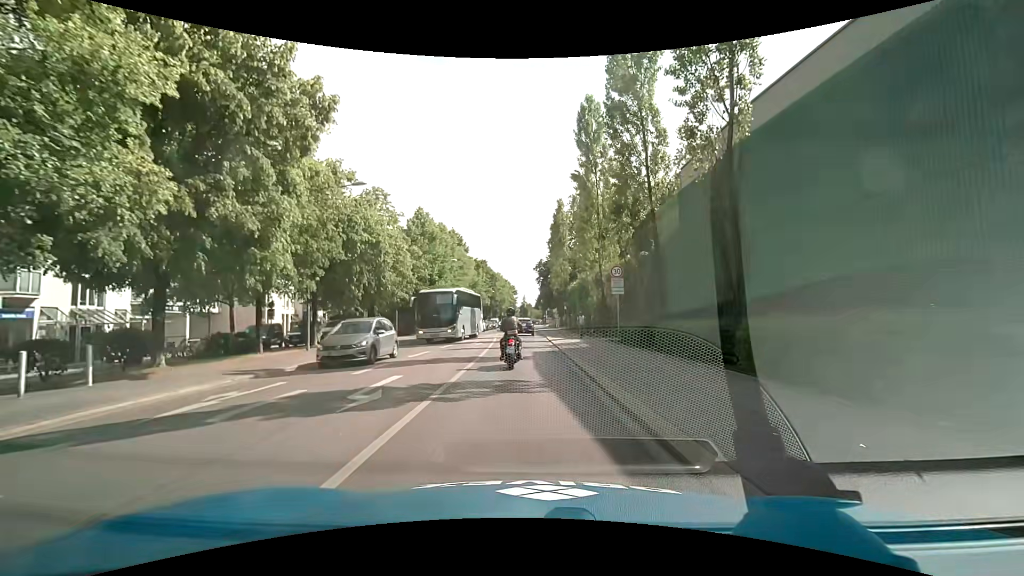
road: secondary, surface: asphalt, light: Day
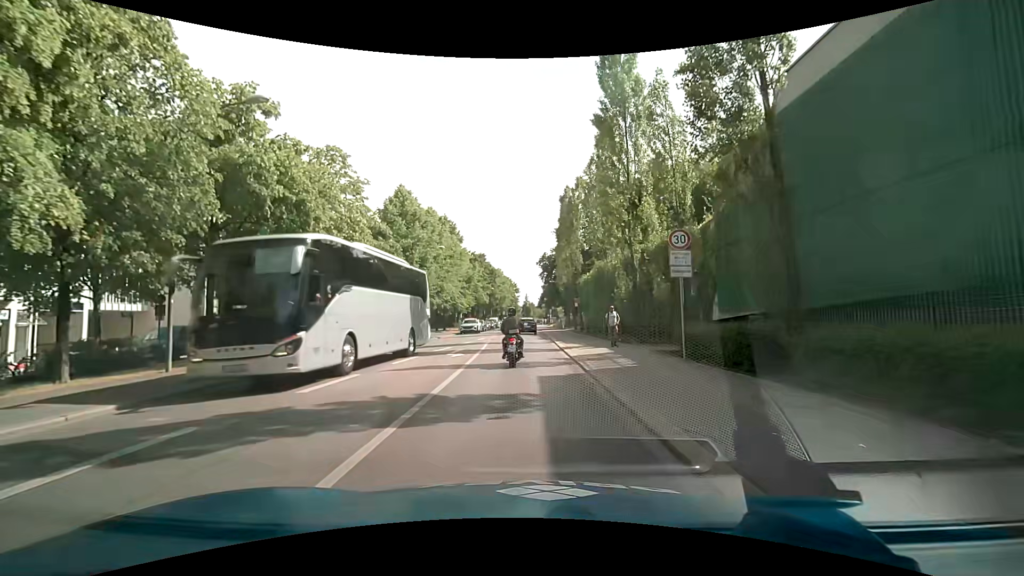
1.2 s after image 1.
(0.0, +9.5) m; 0°
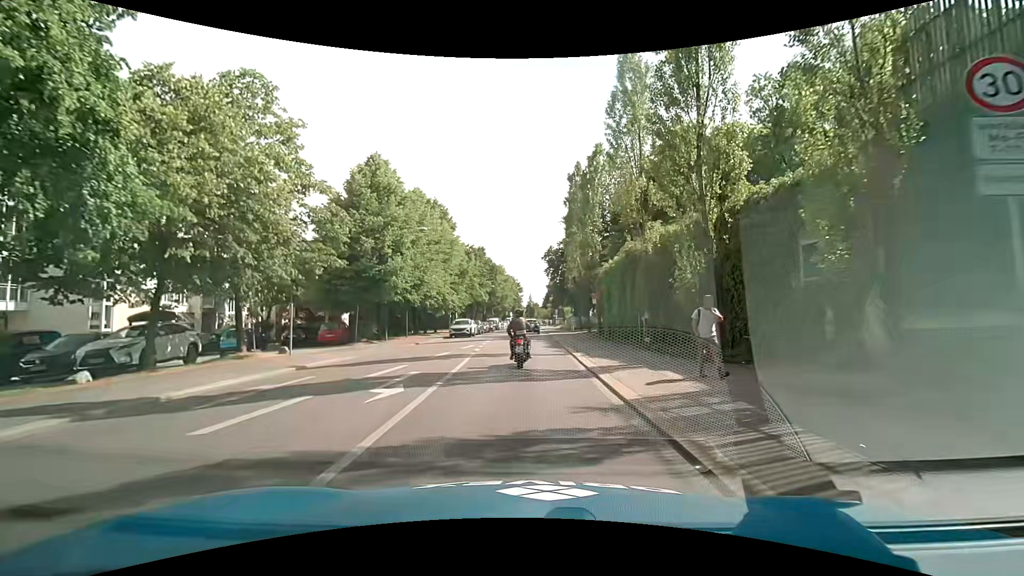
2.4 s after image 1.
(-0.1, +9.5) m; -2°
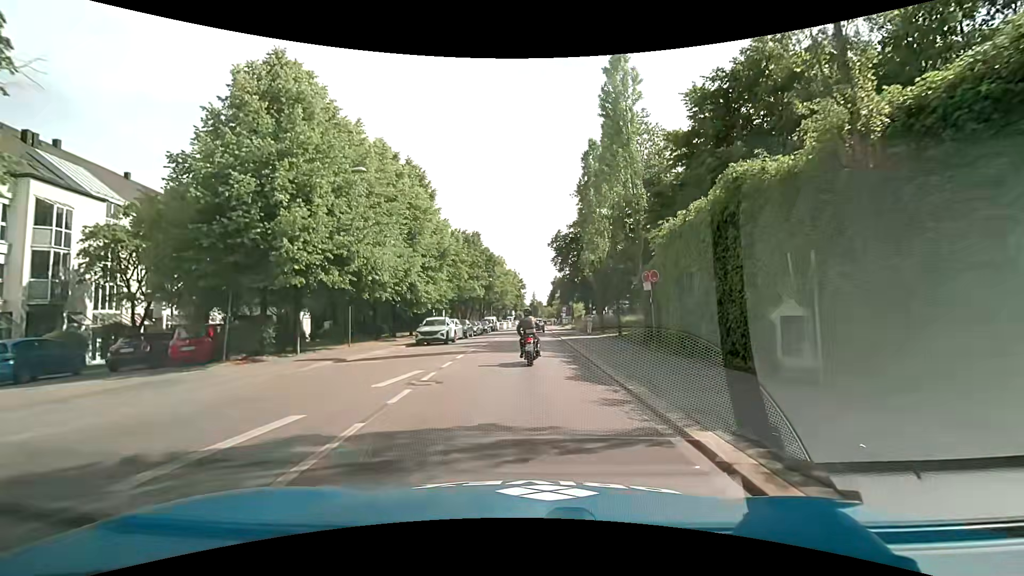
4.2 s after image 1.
(+0.2, +14.1) m; 0°
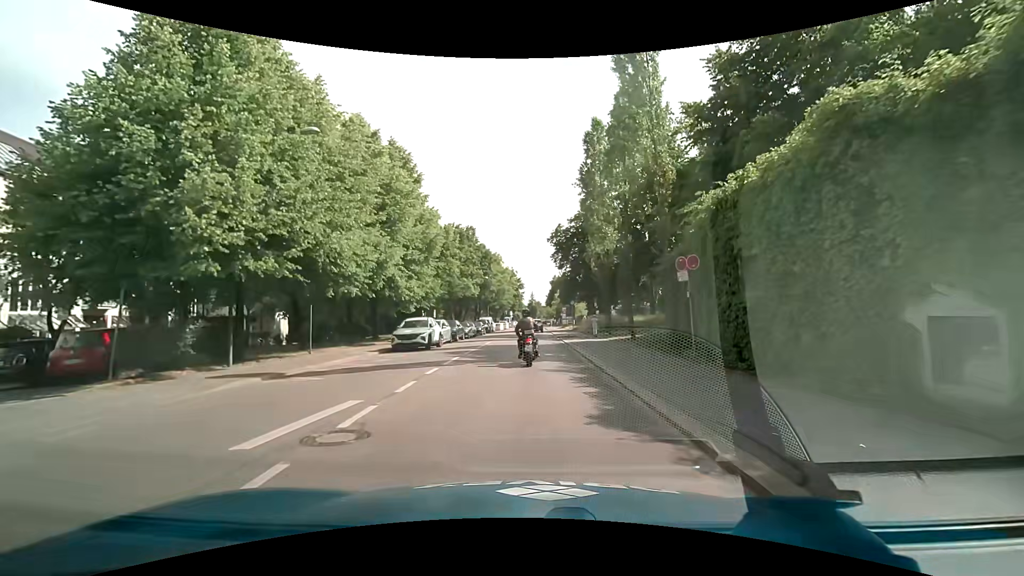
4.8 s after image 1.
(0.0, +4.7) m; 0°
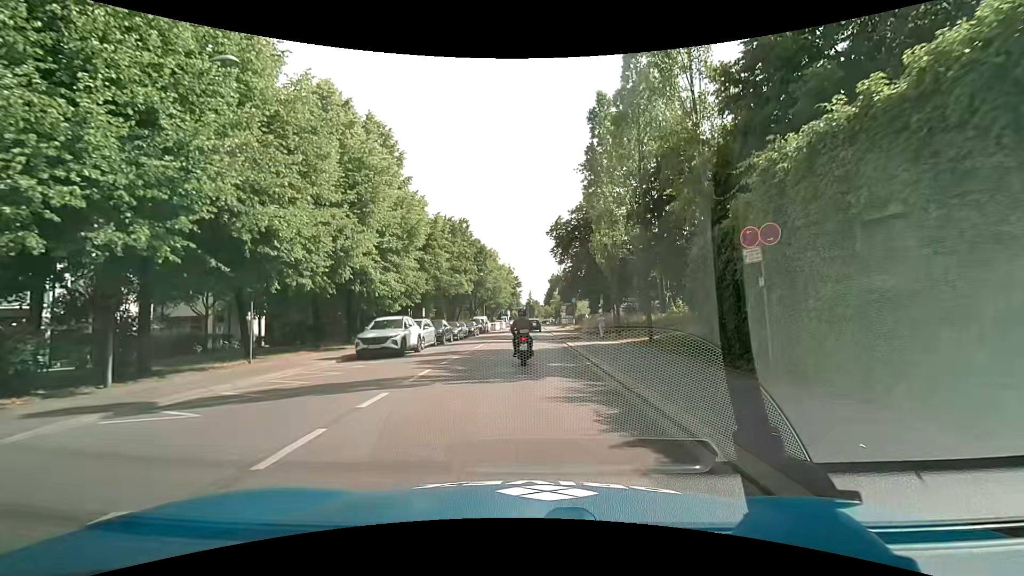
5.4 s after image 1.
(0.0, +4.7) m; 0°
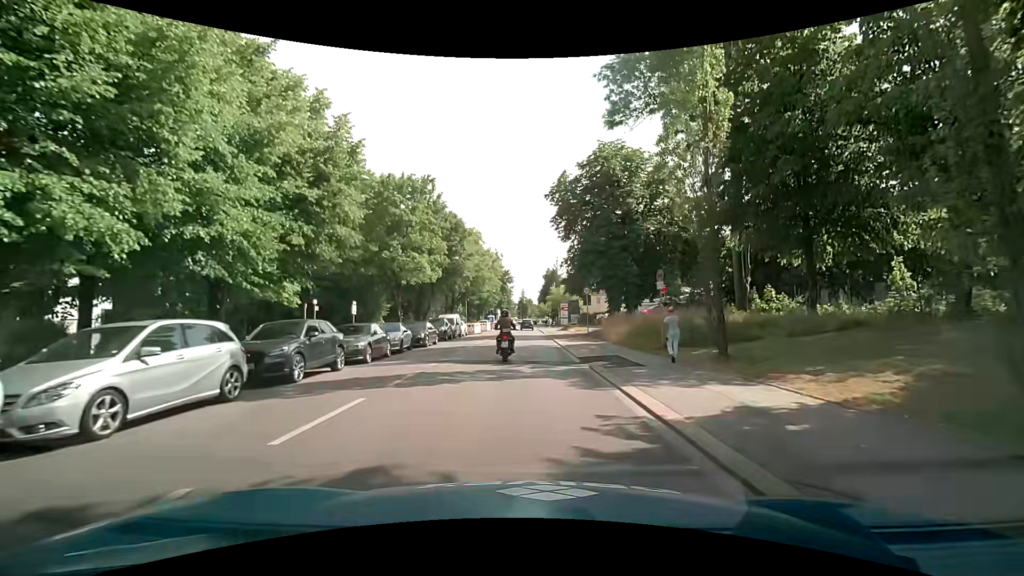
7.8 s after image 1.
(+0.2, +18.4) m; +1°
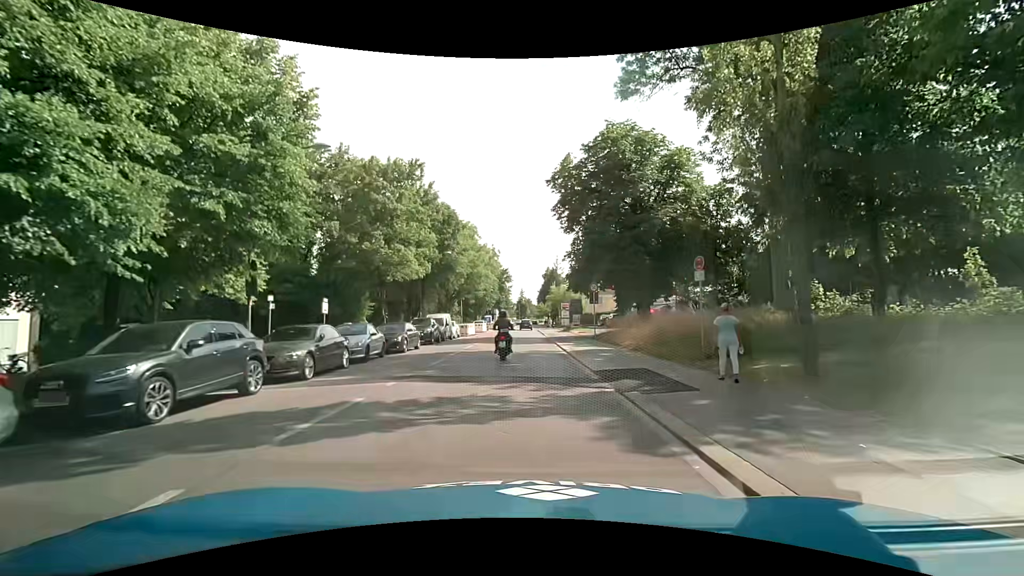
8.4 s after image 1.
(0.0, +4.5) m; +1°
(0, +10) (0, +20) (0, +30) (0, +40) (-1, +50) (-1, +60) (-1, +70) (-1, +80) (-1, +90) (-1, +100) m
